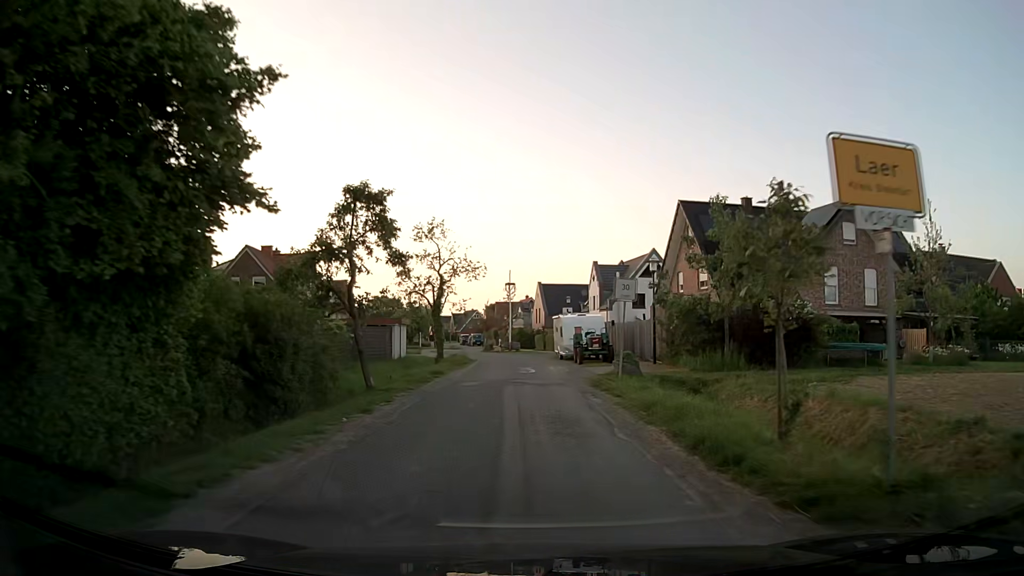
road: residential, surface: asphalt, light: Day
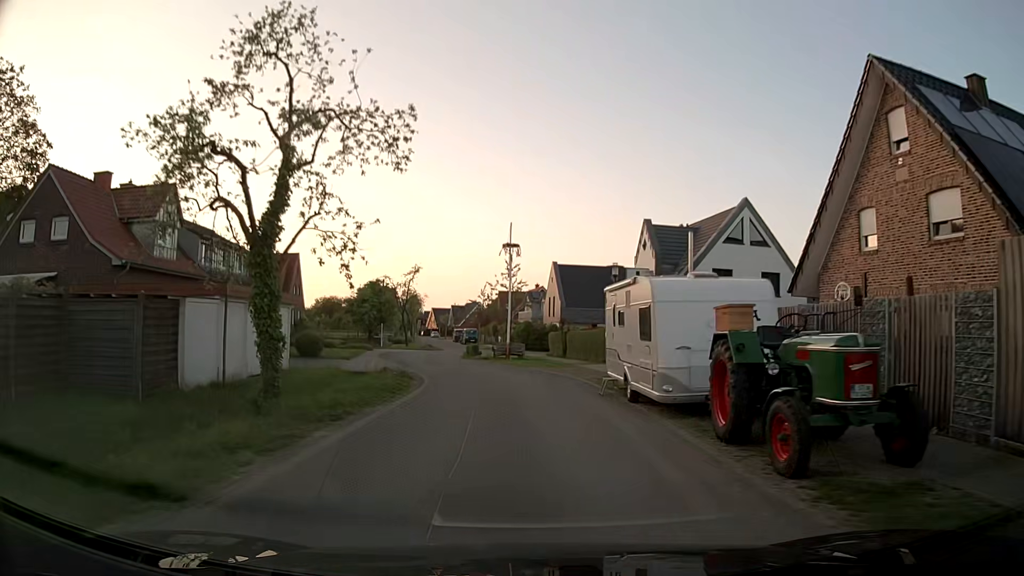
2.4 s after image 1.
(-0.1, +24.2) m; -1°
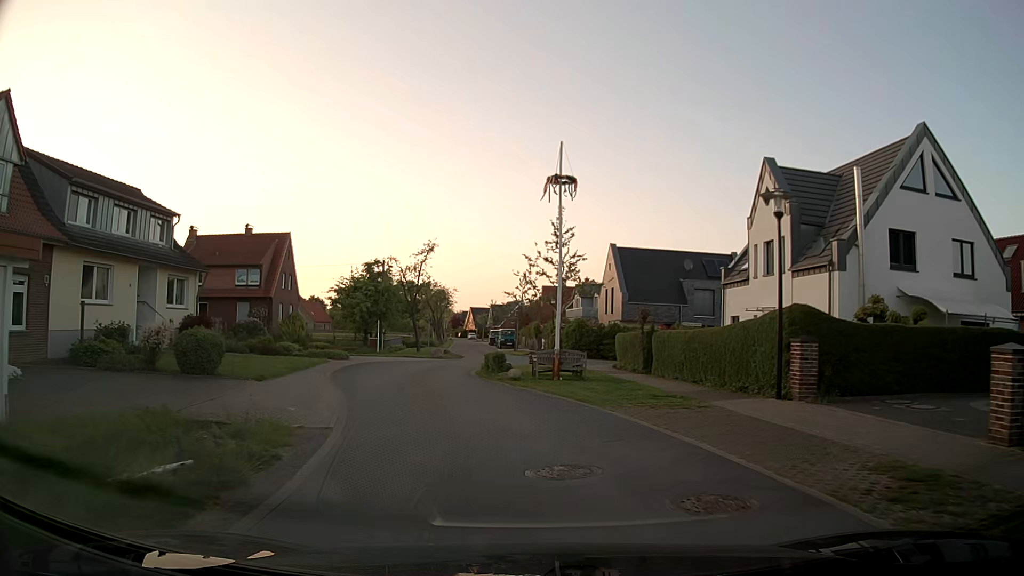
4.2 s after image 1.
(-0.2, +15.3) m; -2°
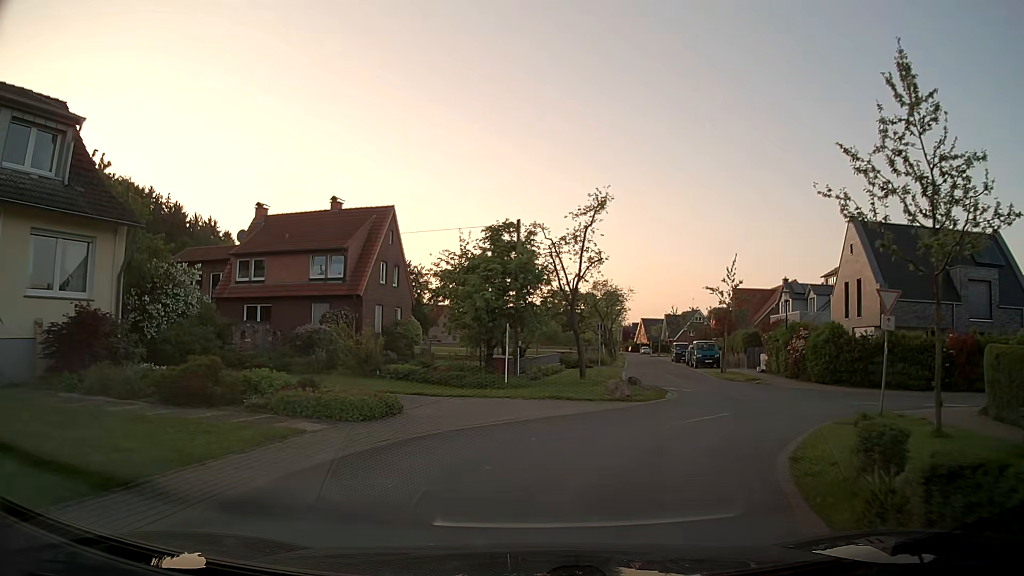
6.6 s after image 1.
(-2.4, +17.7) m; -14°
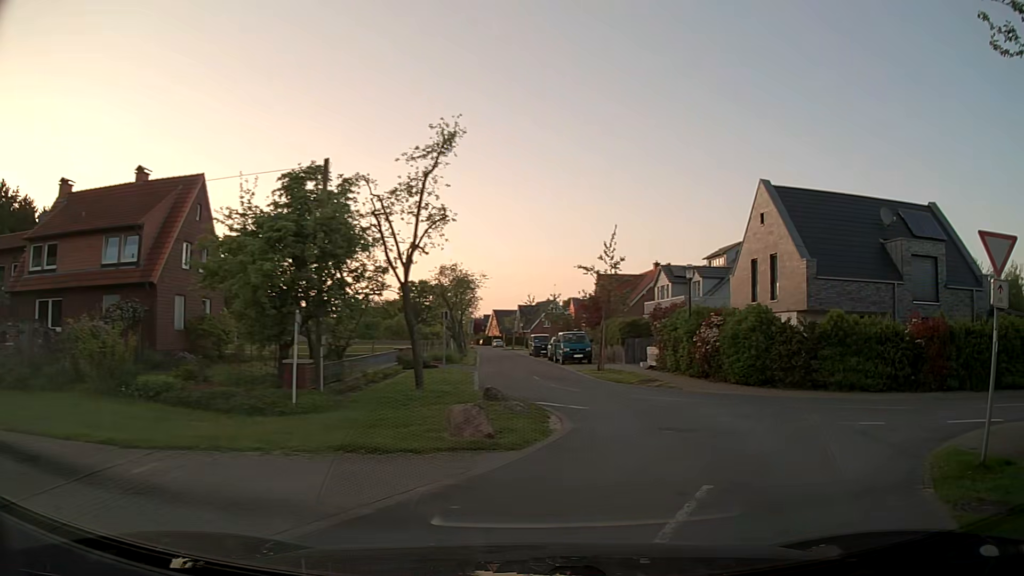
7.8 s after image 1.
(+0.6, +7.6) m; +12°
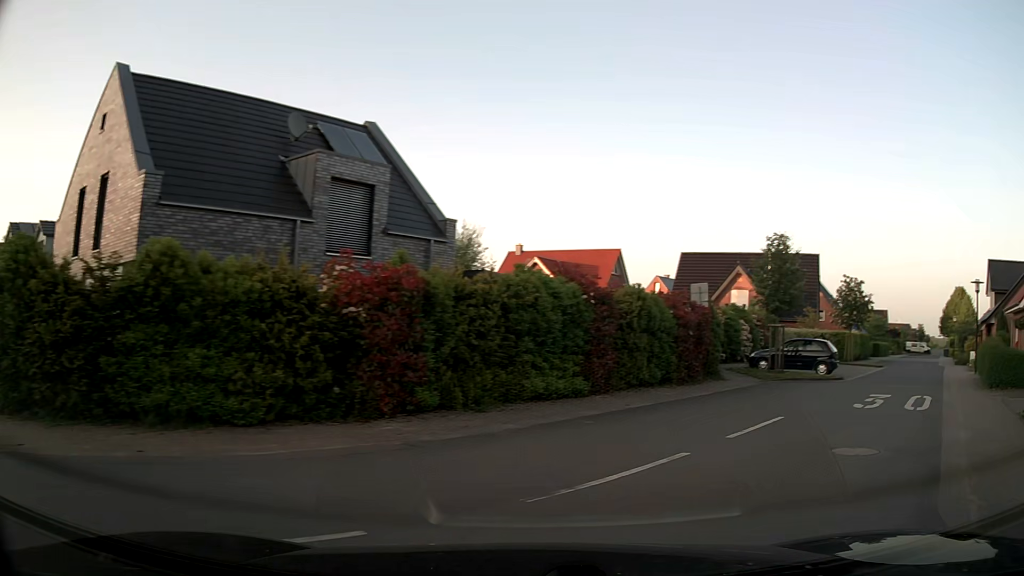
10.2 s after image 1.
(+5.0, +11.6) m; +51°
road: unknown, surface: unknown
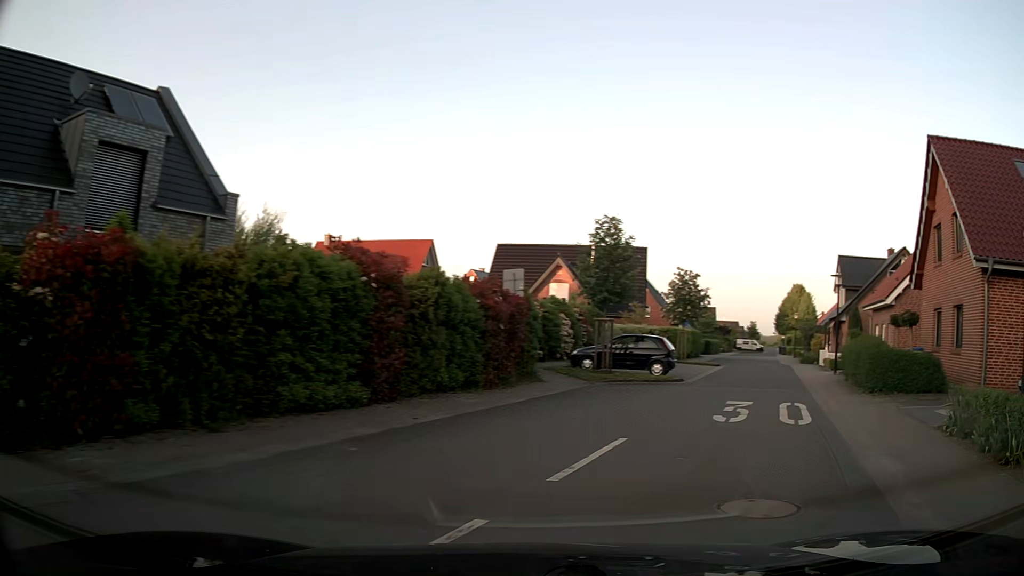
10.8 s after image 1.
(+0.4, +3.3) m; +15°
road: residential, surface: asphalt
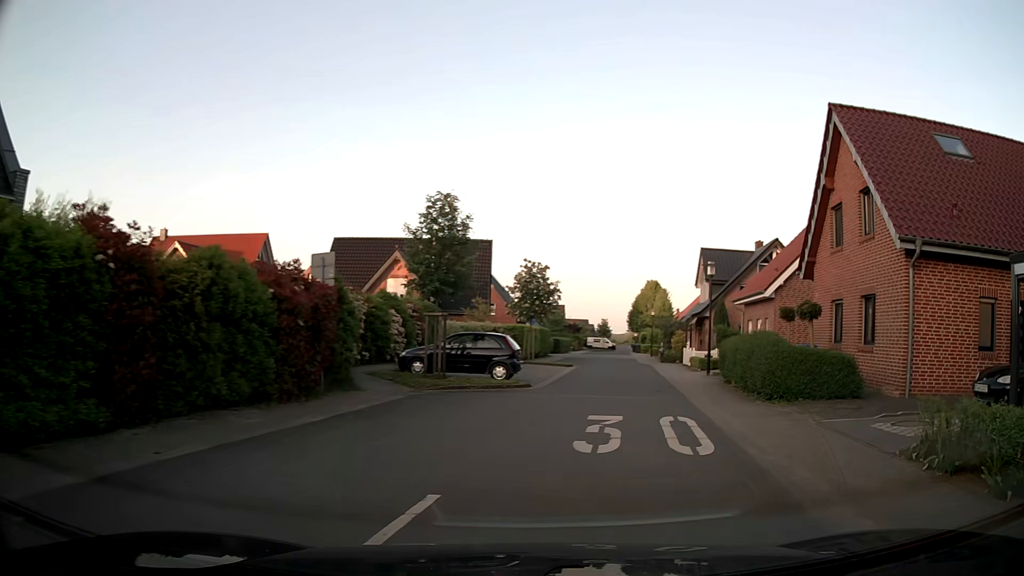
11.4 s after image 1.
(+0.5, +3.5) m; +13°
(+1, +10) (+3, +20) (+4, +30) (+6, +40) (+8, +49) (+8, +59) (0, +65) (-10, +66) (-20, +66) (-30, +66) m
